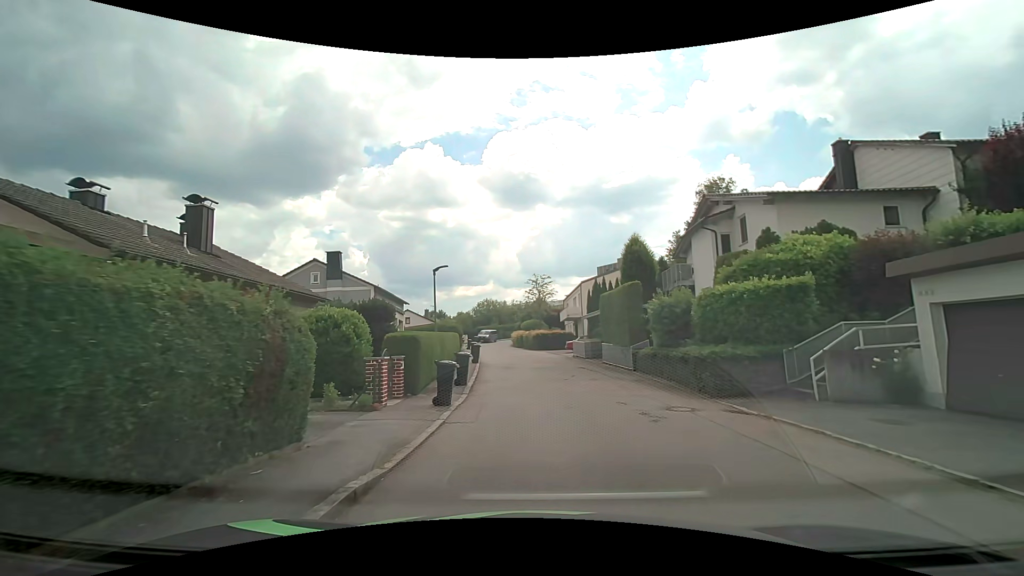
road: residential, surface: asphalt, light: Day
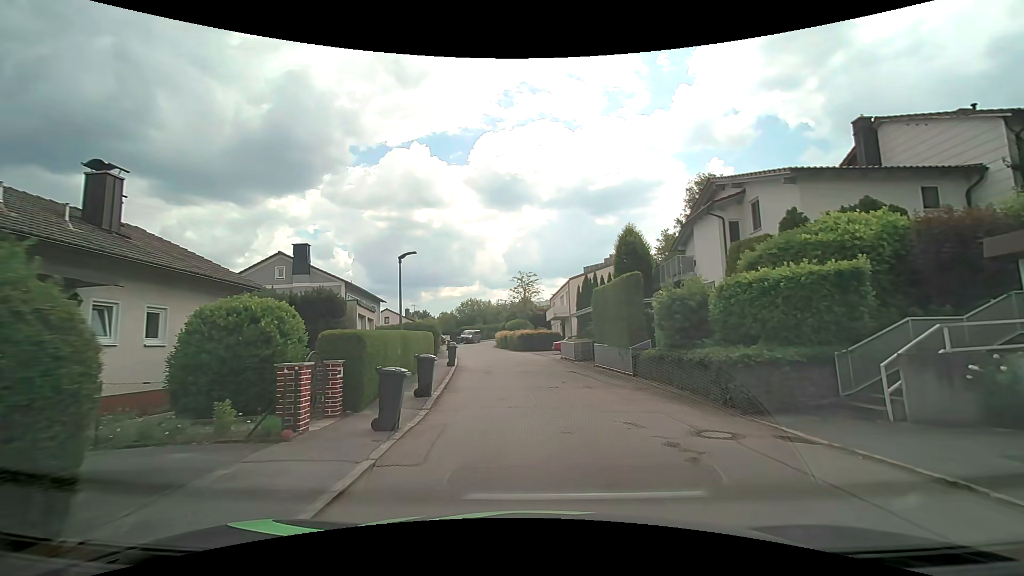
(0.0, +3.0) m; 0°
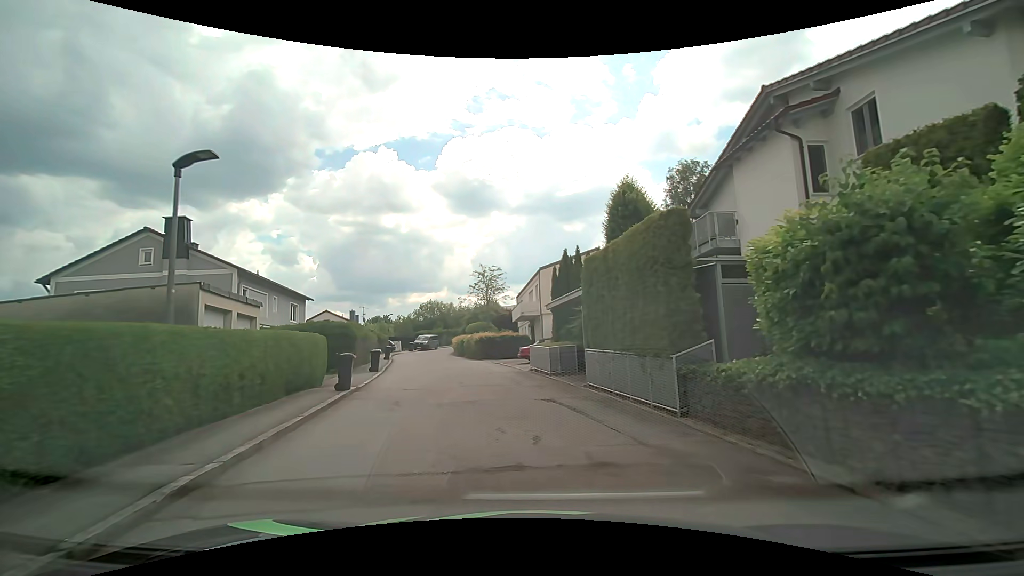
(+0.4, +9.2) m; +3°
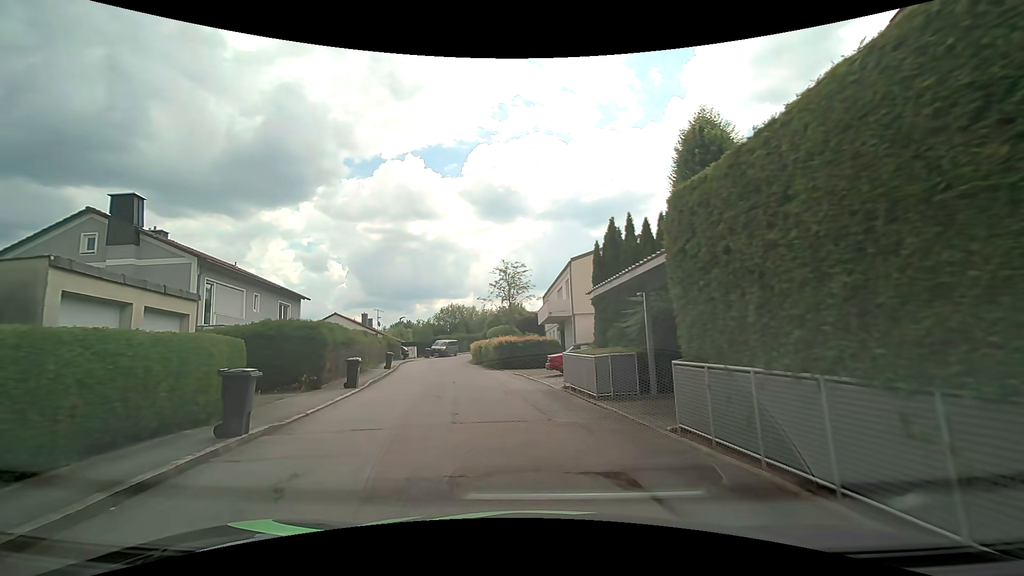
(0.0, +6.1) m; -2°
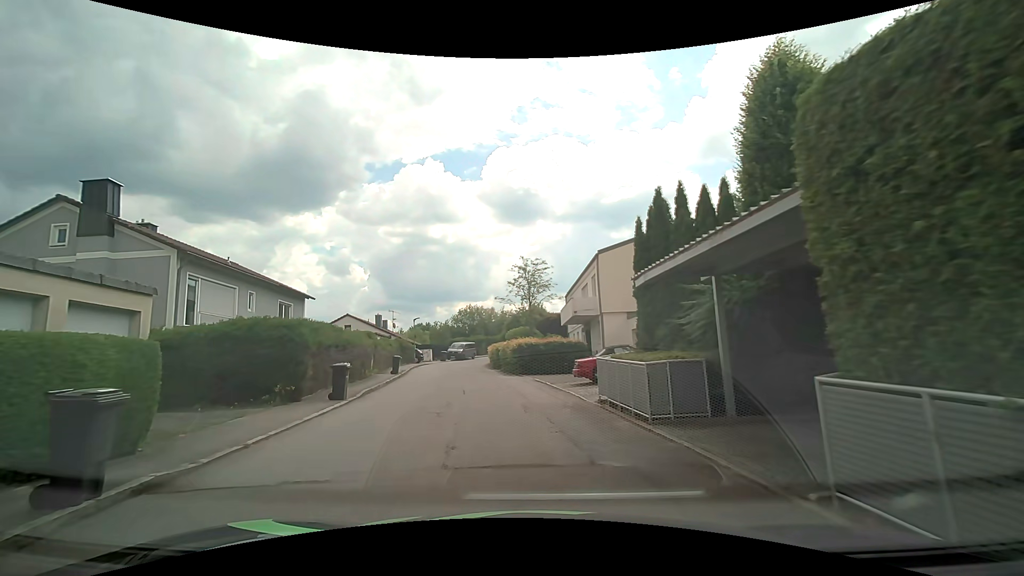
(-0.1, +3.1) m; -3°
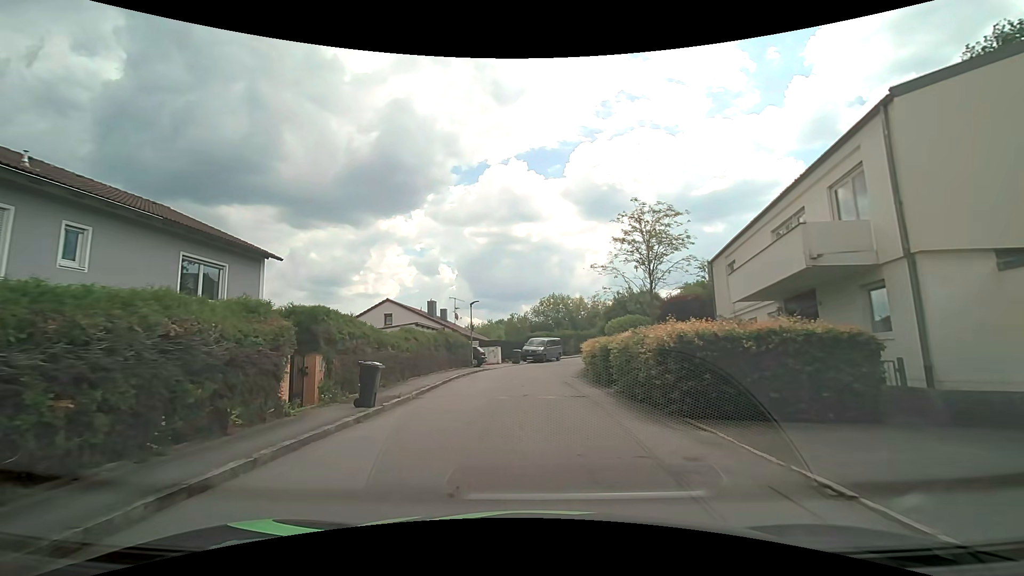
(-1.4, +16.0) m; -9°
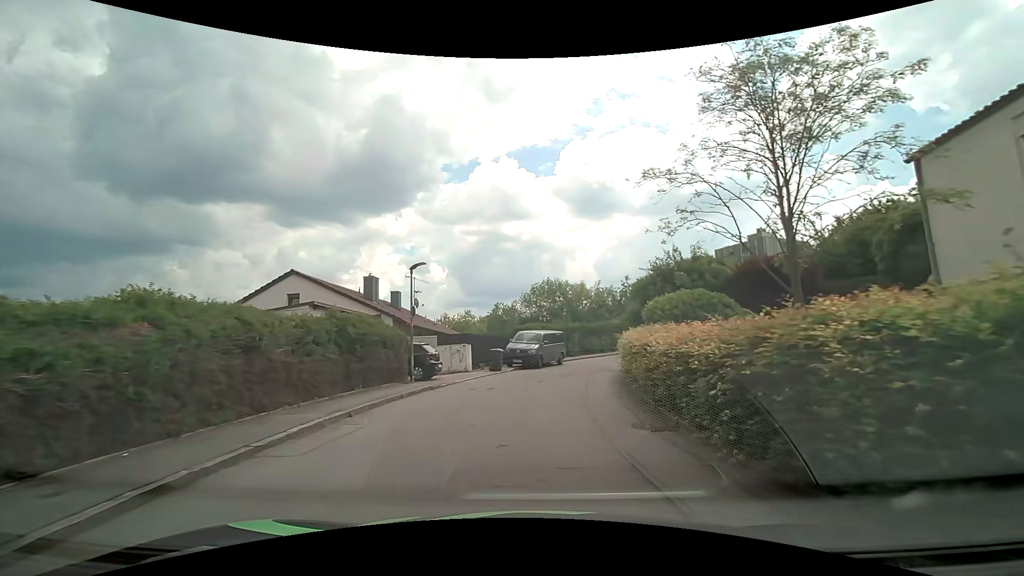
(-0.1, +14.5) m; 0°
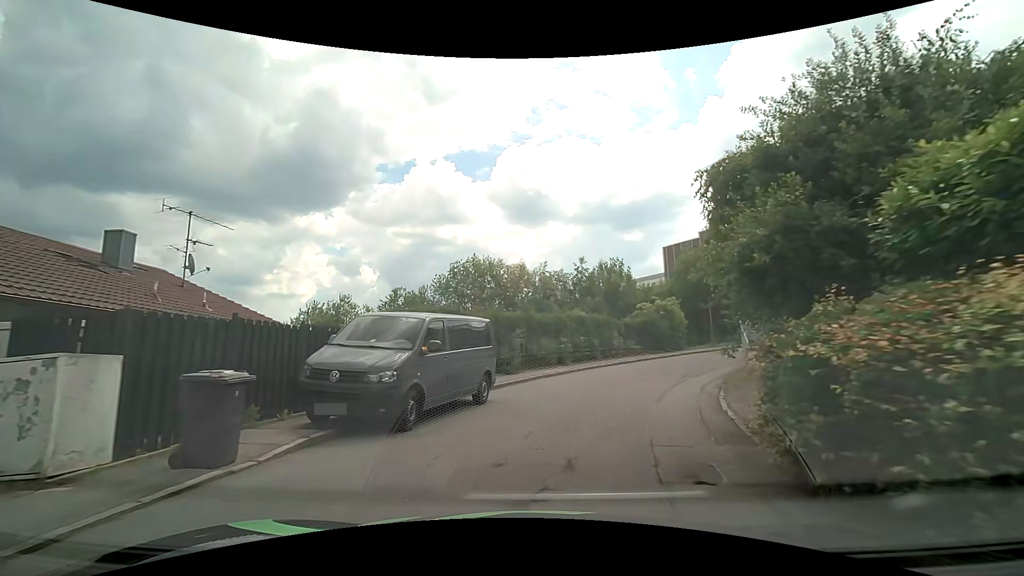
(+0.9, +18.1) m; +7°
